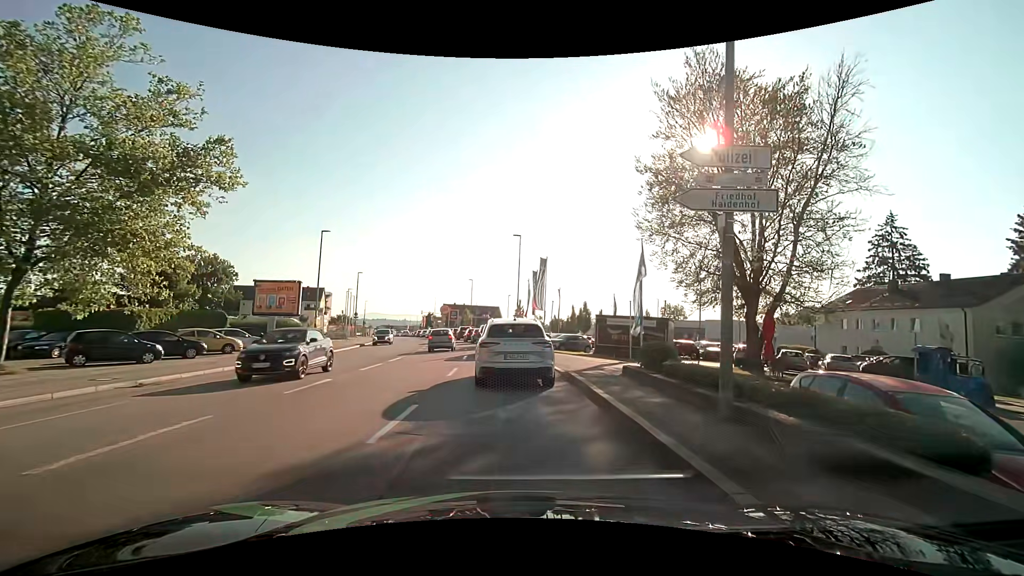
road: tertiary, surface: asphalt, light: Day
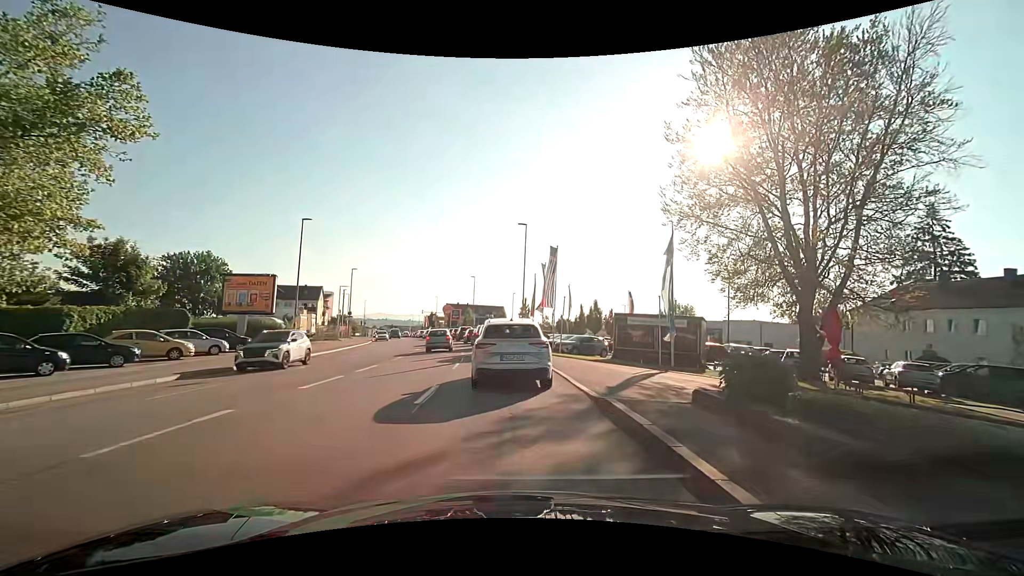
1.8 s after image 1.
(0.0, +5.3) m; -2°
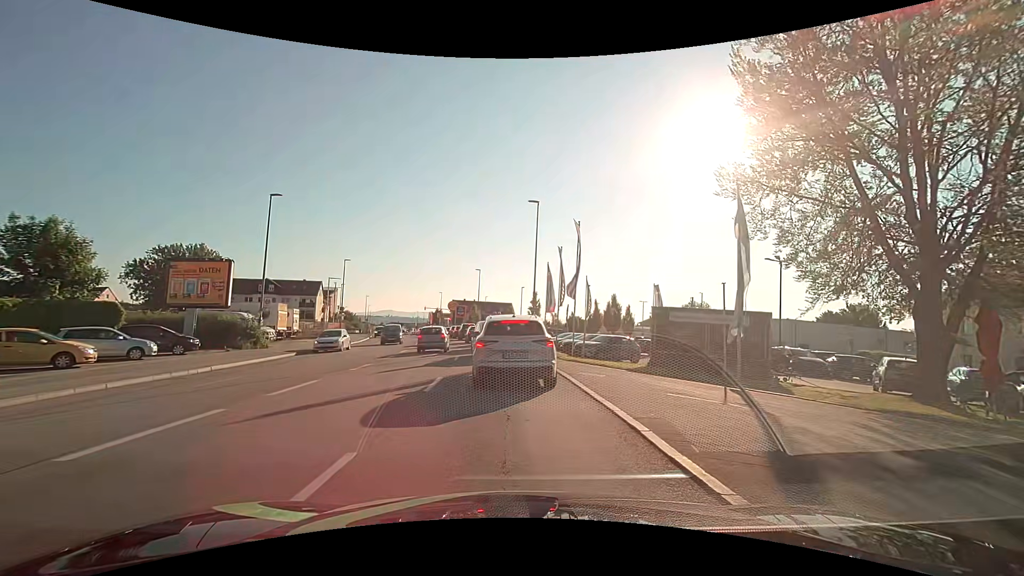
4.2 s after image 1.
(0.0, +6.8) m; +2°
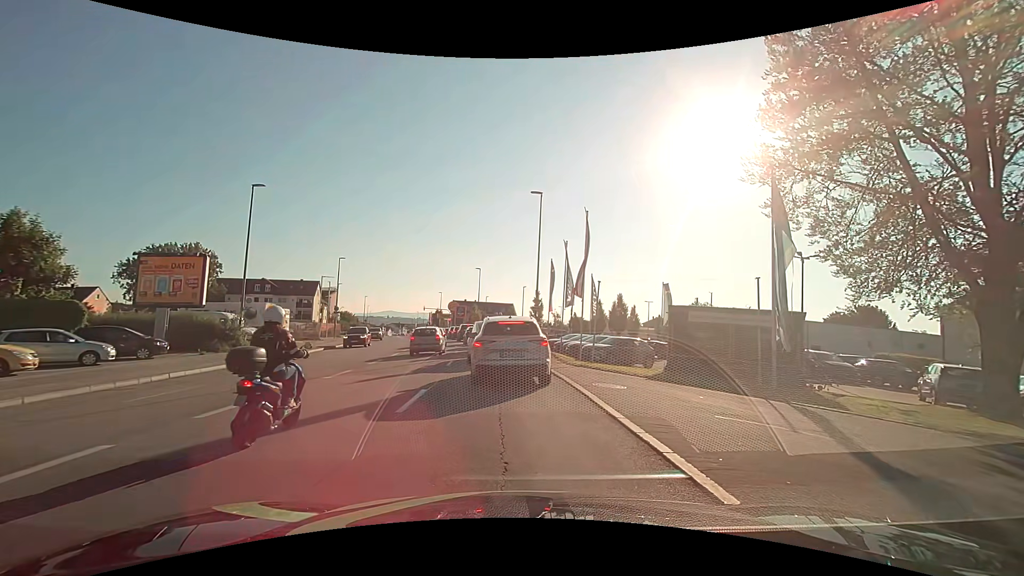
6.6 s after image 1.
(-0.1, +2.3) m; -2°
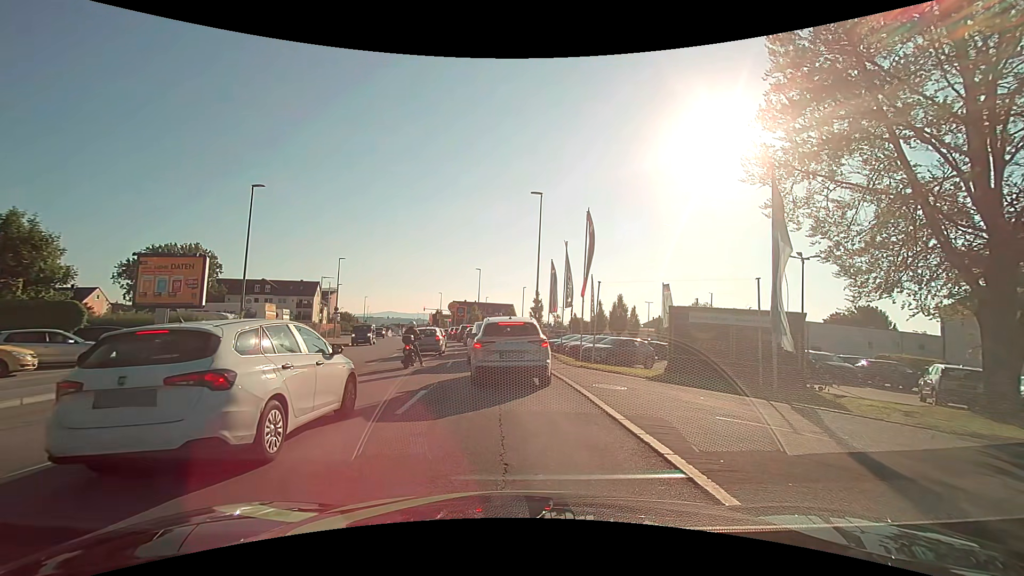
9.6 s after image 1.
(0.0, +0.1) m; 0°
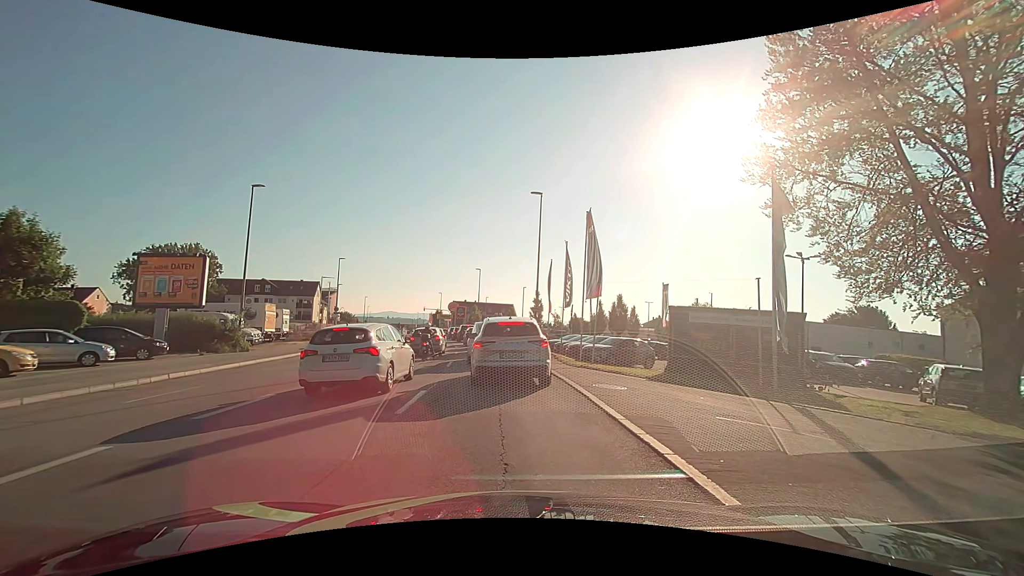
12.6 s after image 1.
(0.0, 0.0) m; 0°
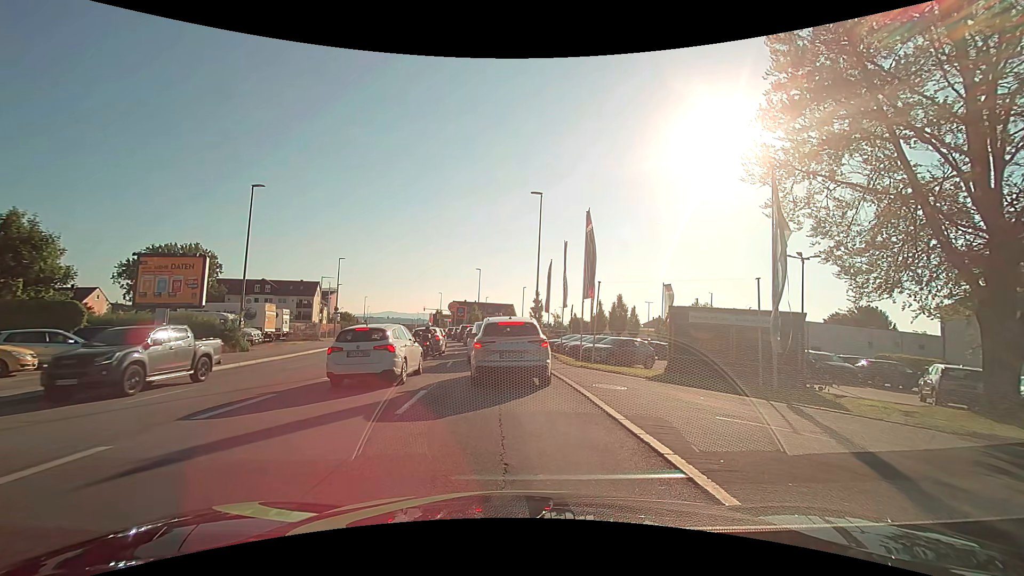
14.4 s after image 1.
(0.0, 0.0) m; 0°
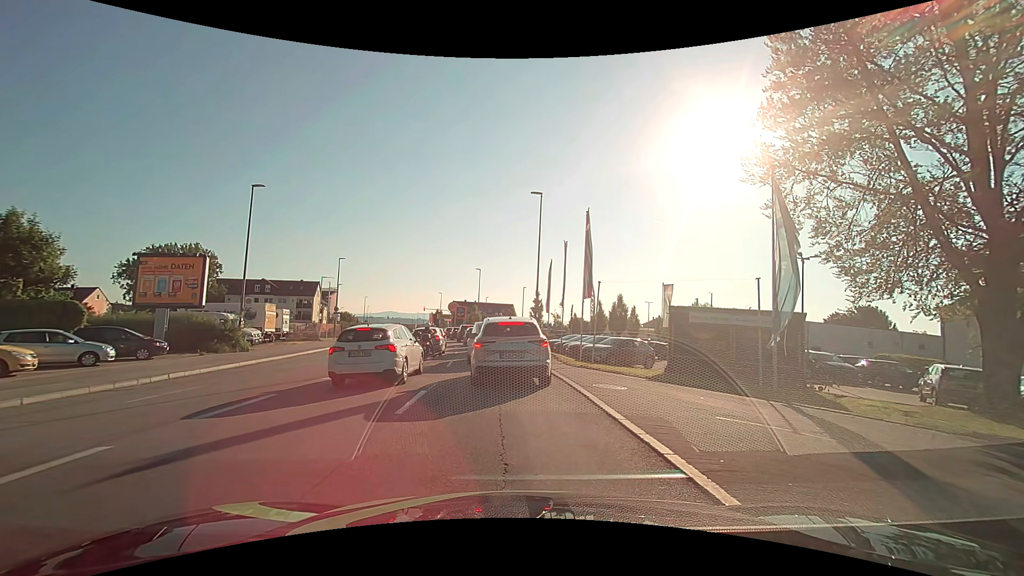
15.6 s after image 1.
(0.0, 0.0) m; 0°
